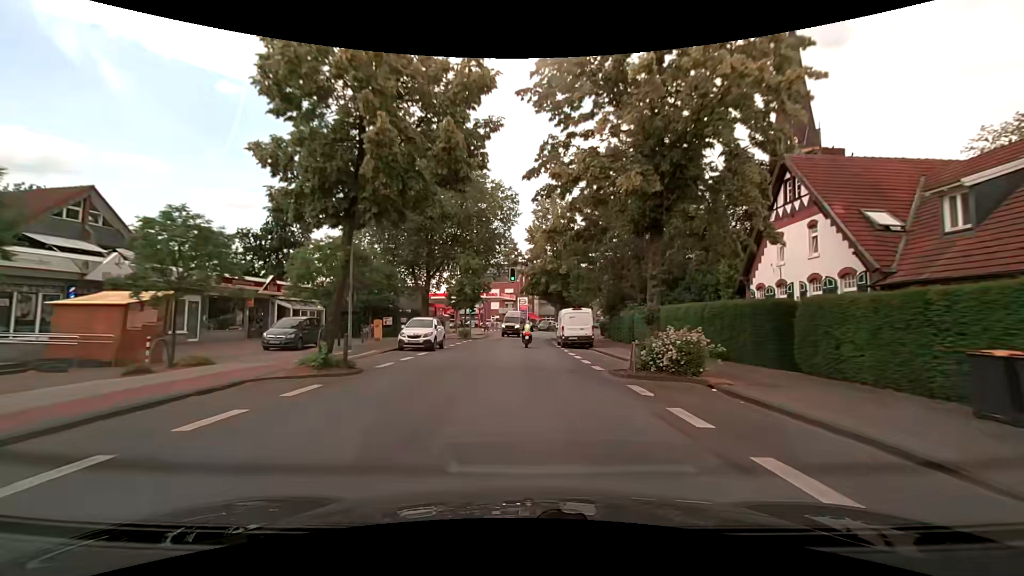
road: secondary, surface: asphalt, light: Day
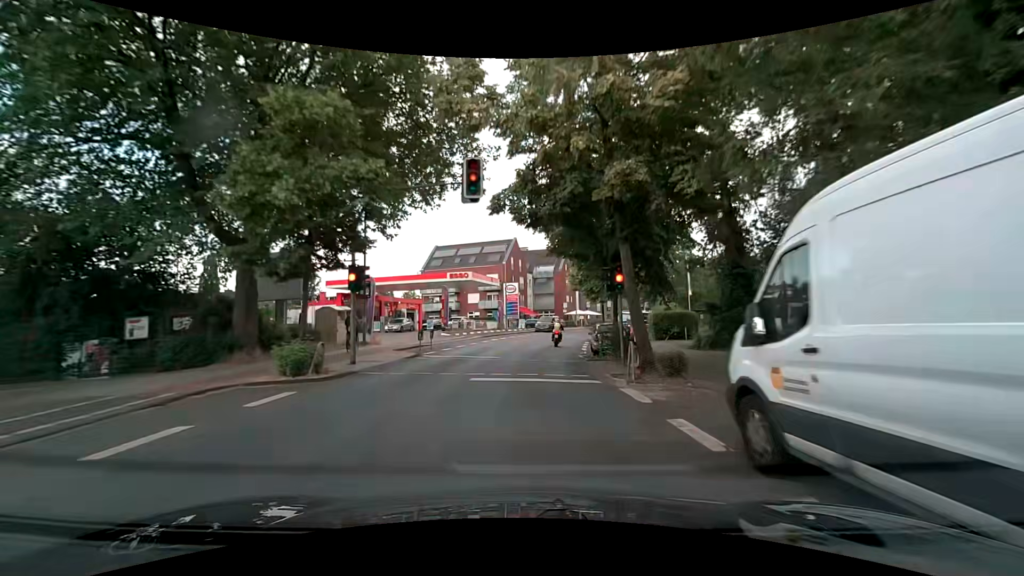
(+0.3, +31.3) m; +2°
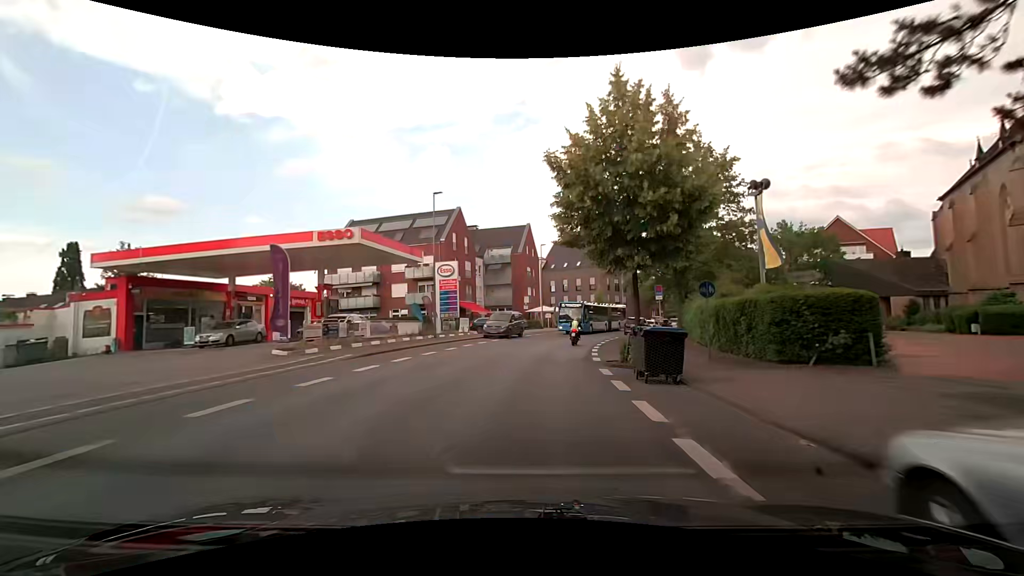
(+0.7, +22.9) m; +5°
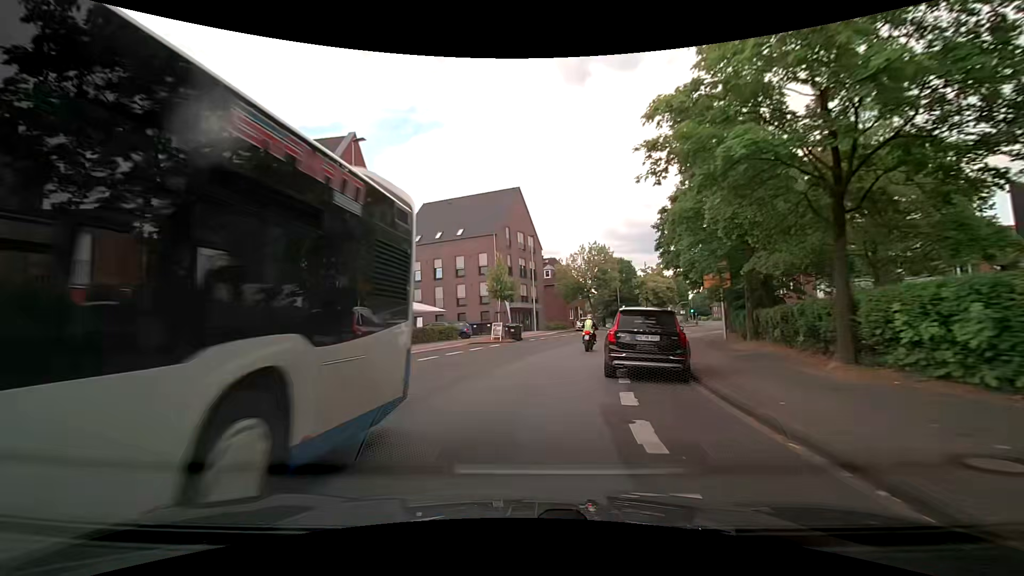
(+4.3, +36.8) m; +12°
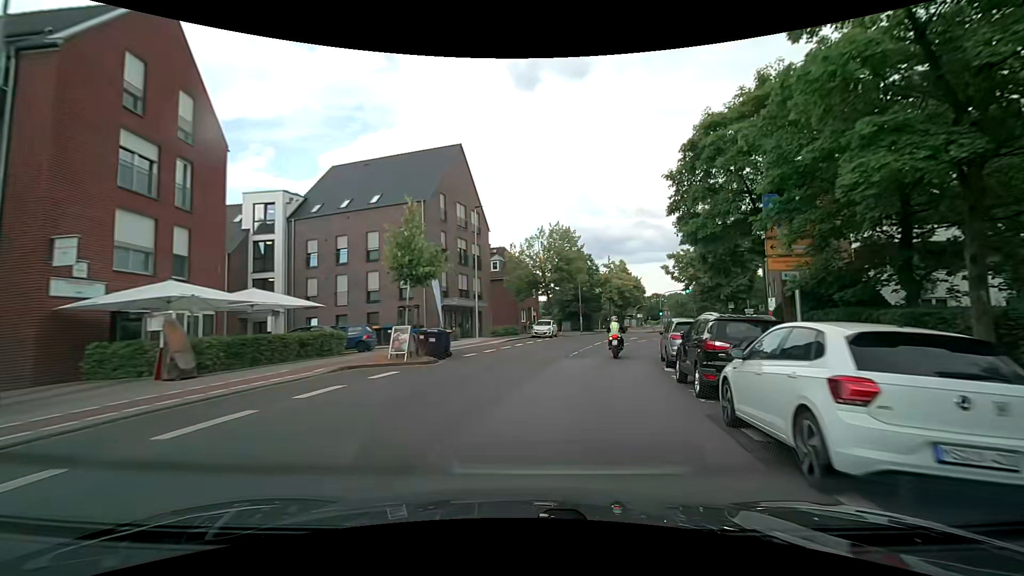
(+0.3, +14.4) m; +5°
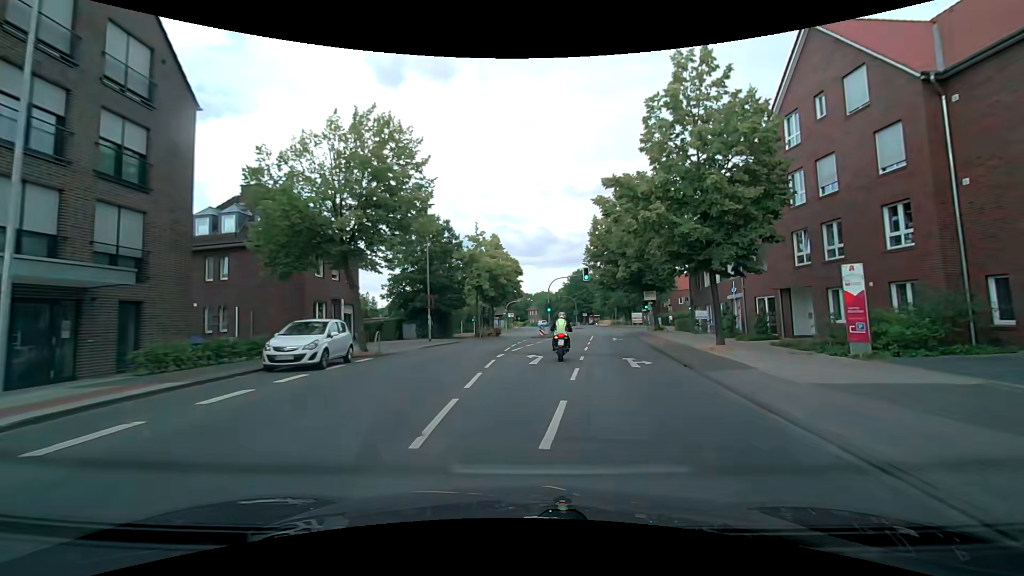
(+3.7, +25.5) m; +17°
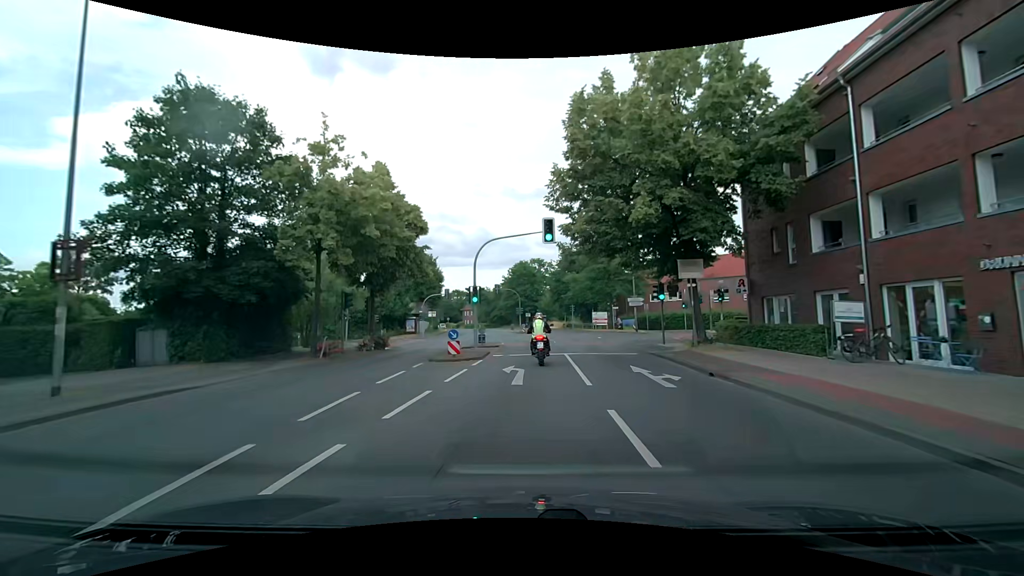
(+1.5, +24.8) m; +7°
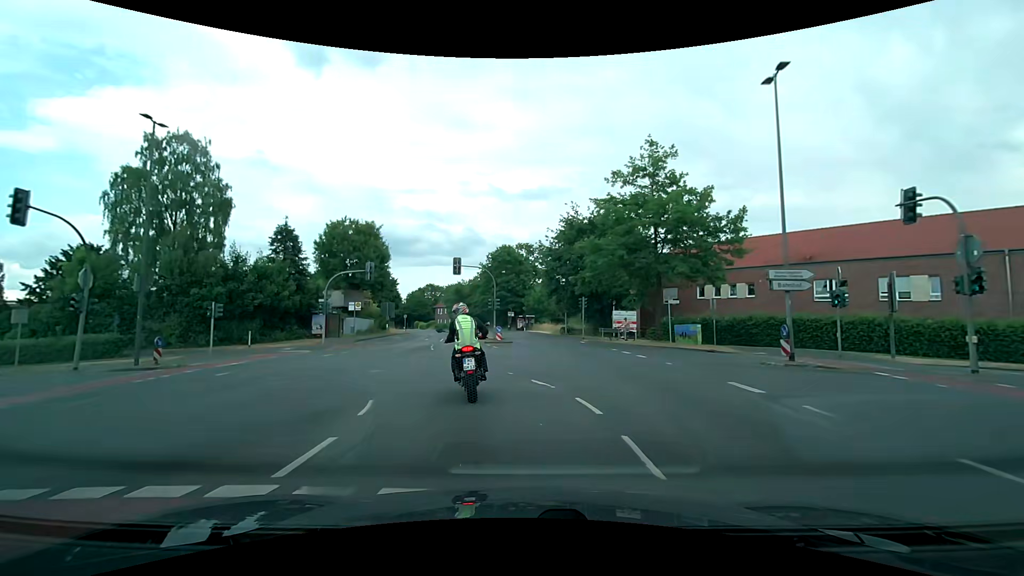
(+0.5, +27.1) m; +3°
(0, +10) (-4, +19) (-12, +25) (-22, +26) (-32, +26) (-42, +25) (-51, +22) (-61, +18) (-70, +14) (-78, +9) m
